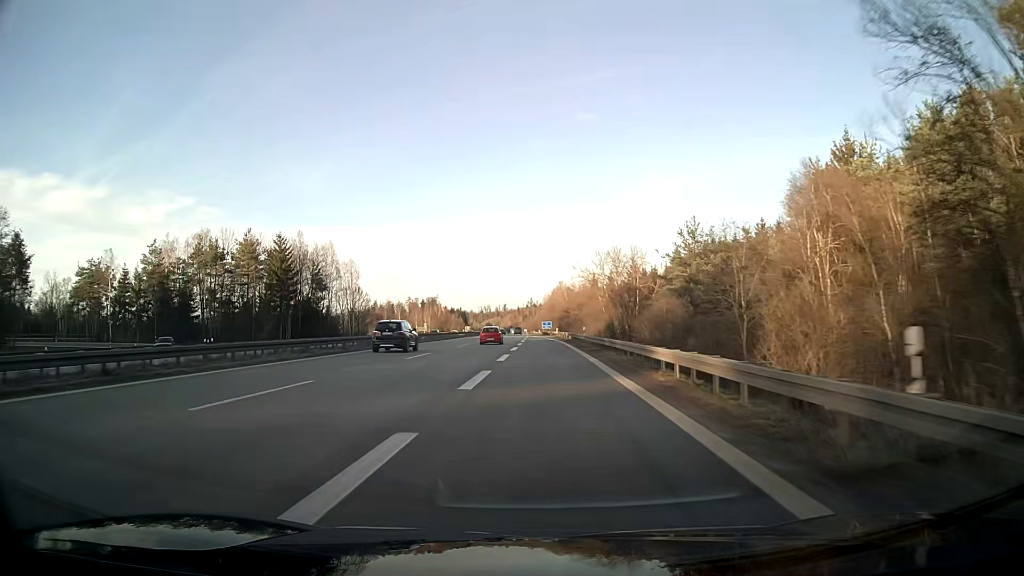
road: motorway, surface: asphalt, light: Day
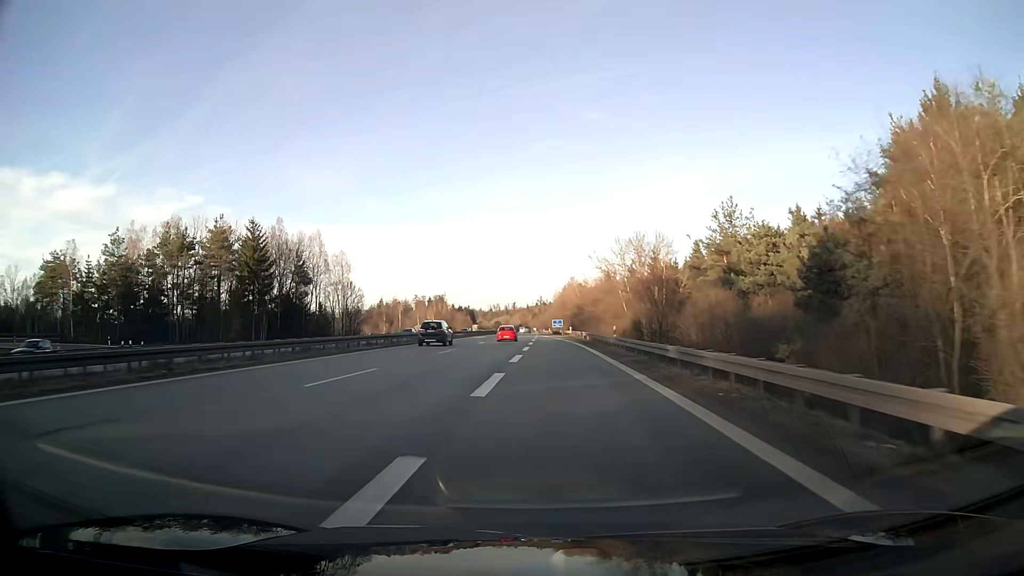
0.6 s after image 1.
(-0.1, +13.8) m; -1°
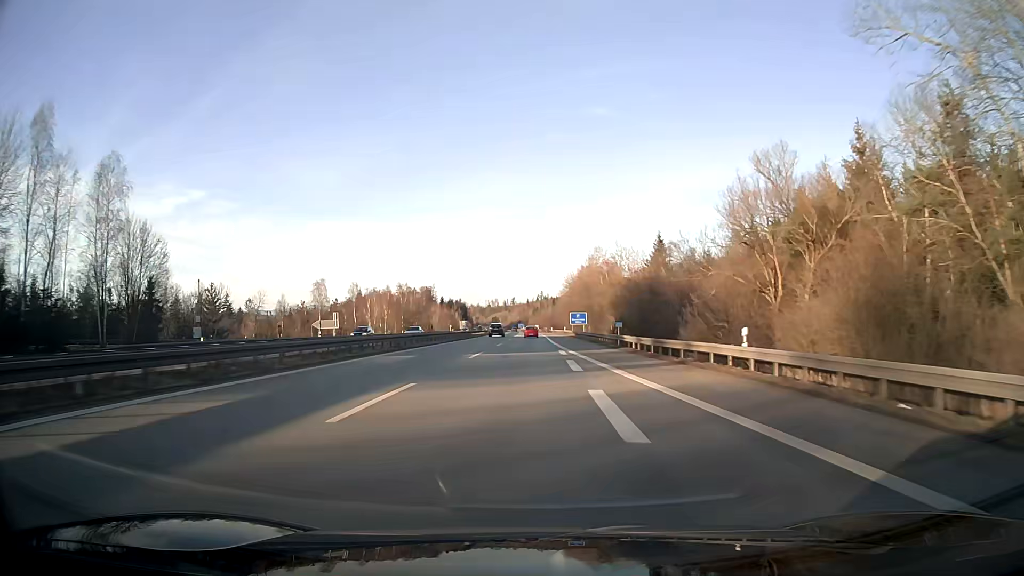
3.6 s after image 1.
(-0.5, +77.7) m; 0°
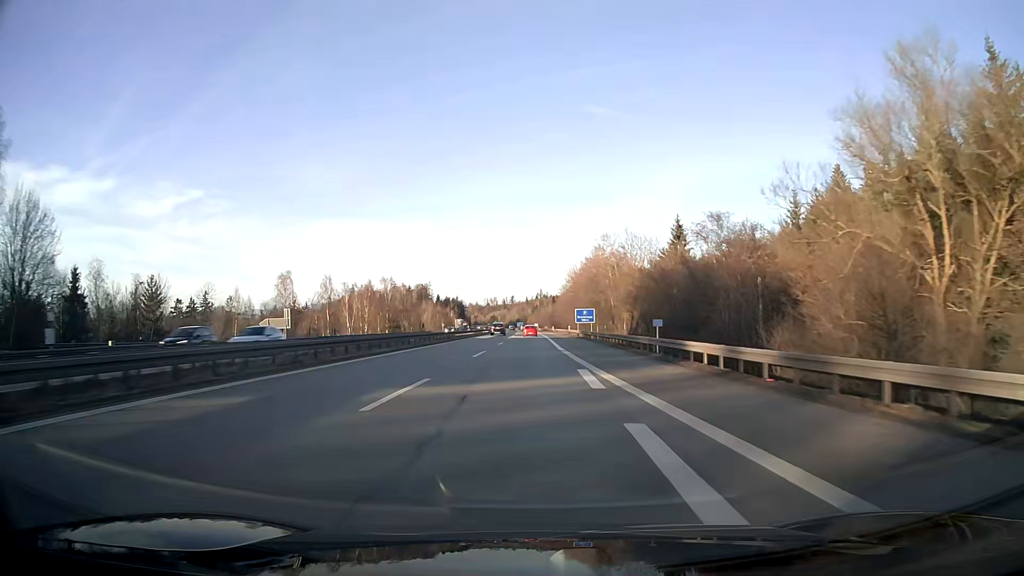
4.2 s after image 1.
(0.0, +17.1) m; 0°
